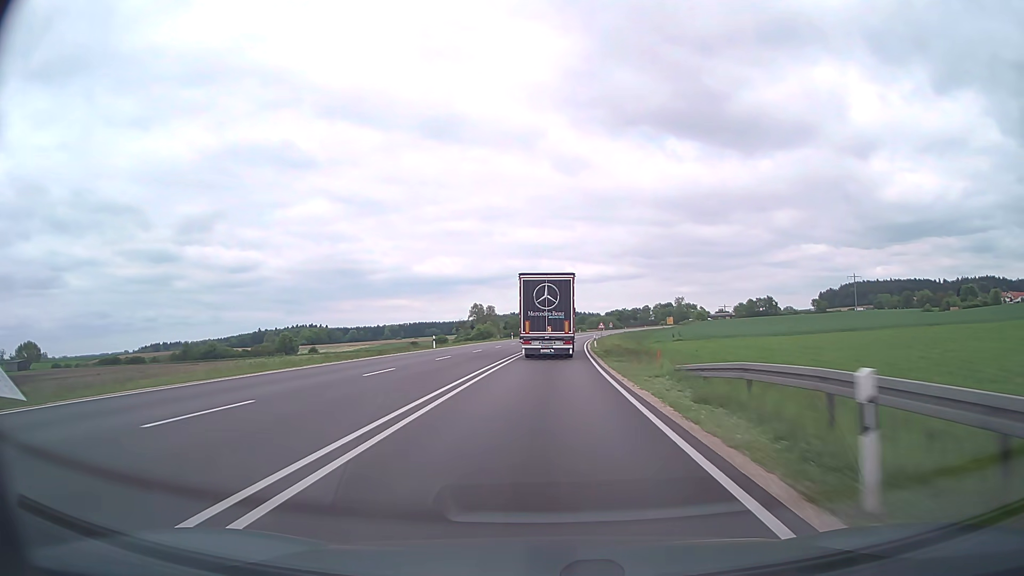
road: trunk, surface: asphalt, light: Day
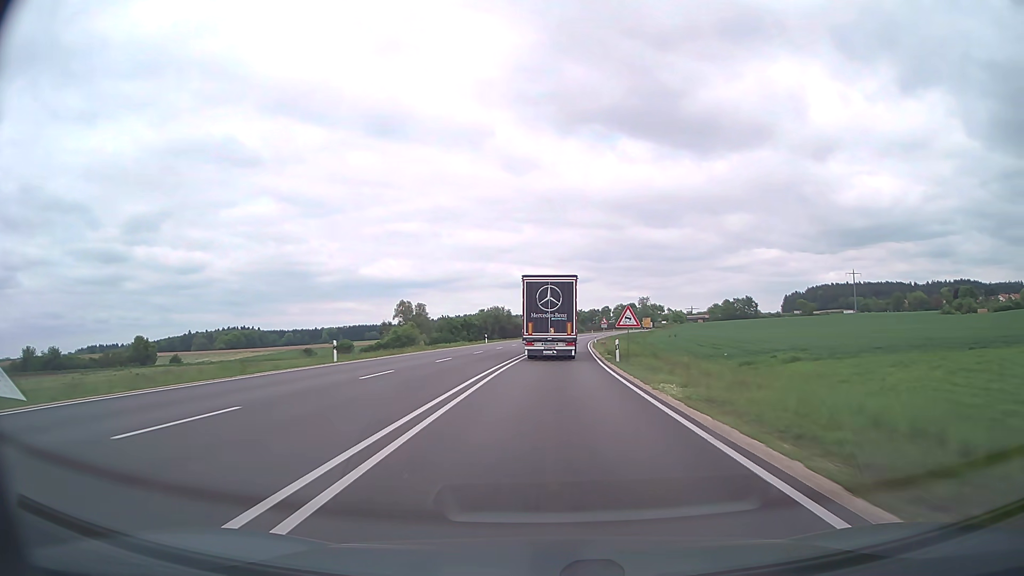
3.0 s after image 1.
(+2.3, +73.0) m; +4°
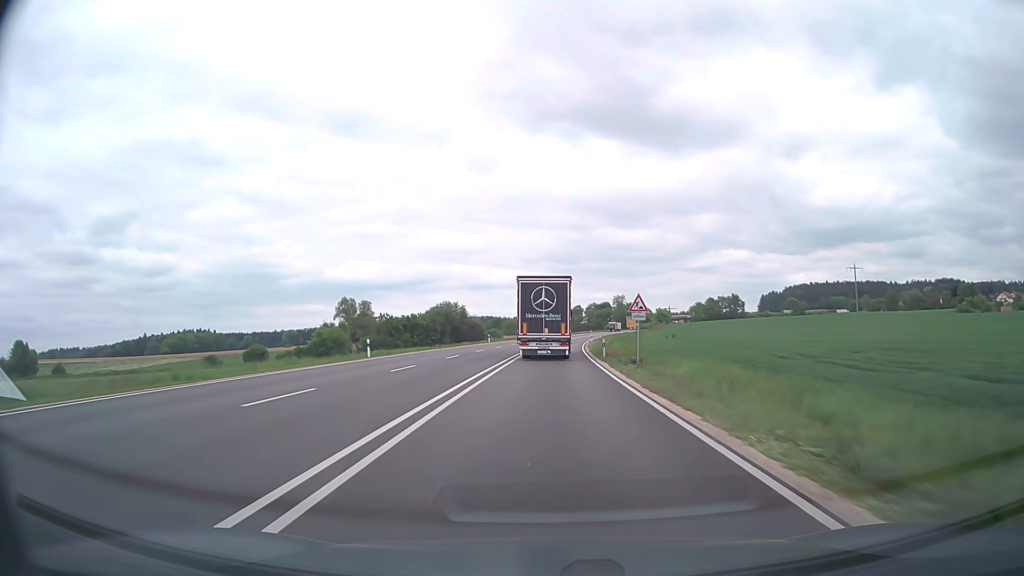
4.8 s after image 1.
(+1.1, +43.5) m; +3°
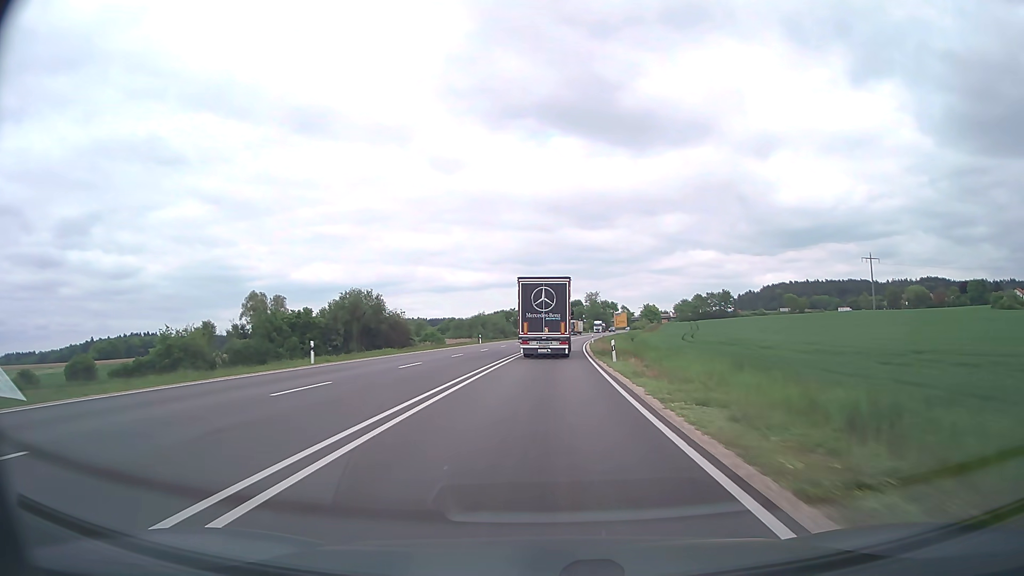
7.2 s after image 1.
(+1.7, +57.7) m; +3°
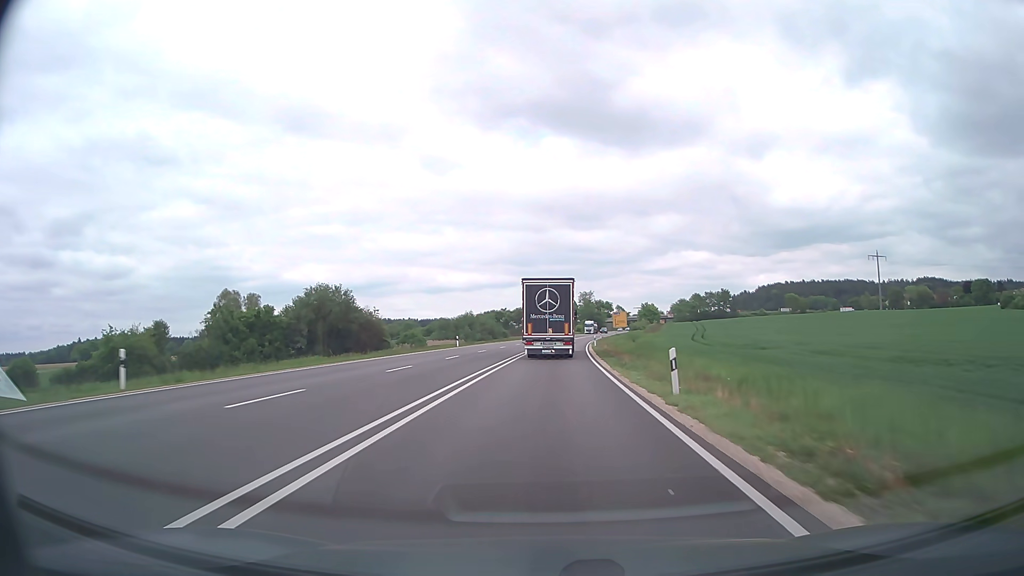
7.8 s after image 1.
(+0.1, +14.4) m; +1°
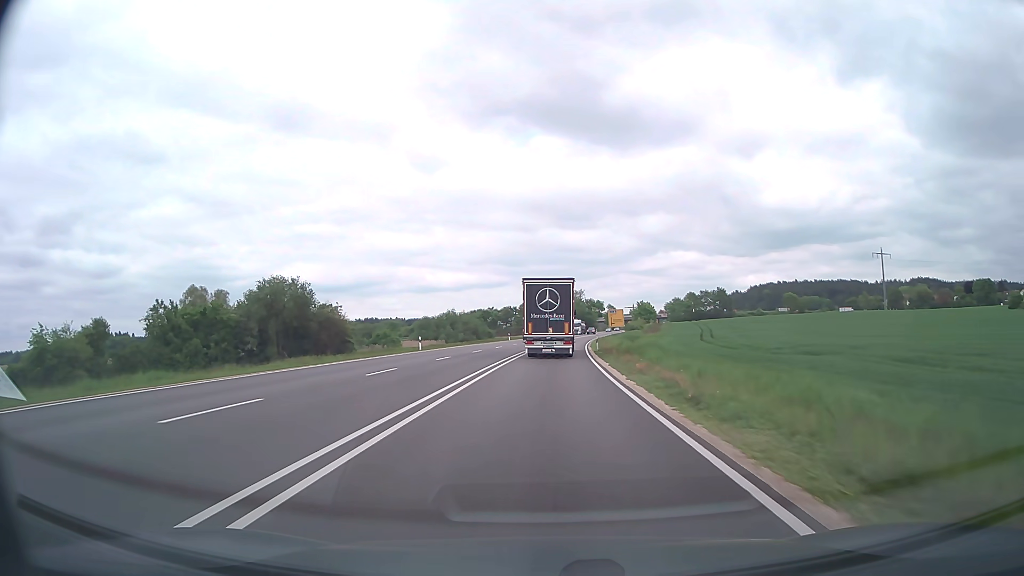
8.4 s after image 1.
(+0.1, +14.4) m; +1°
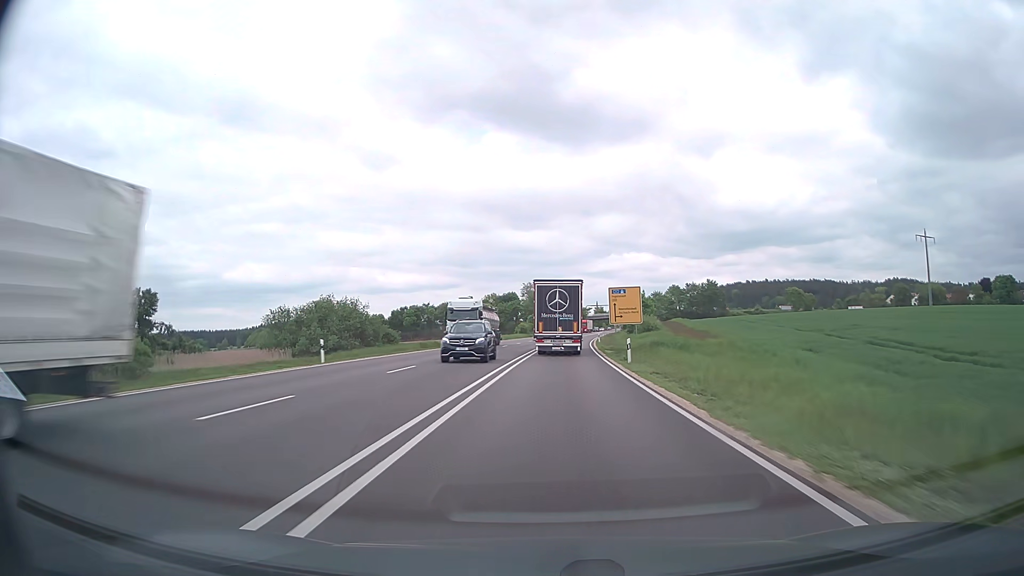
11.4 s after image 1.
(+2.3, +71.4) m; +4°
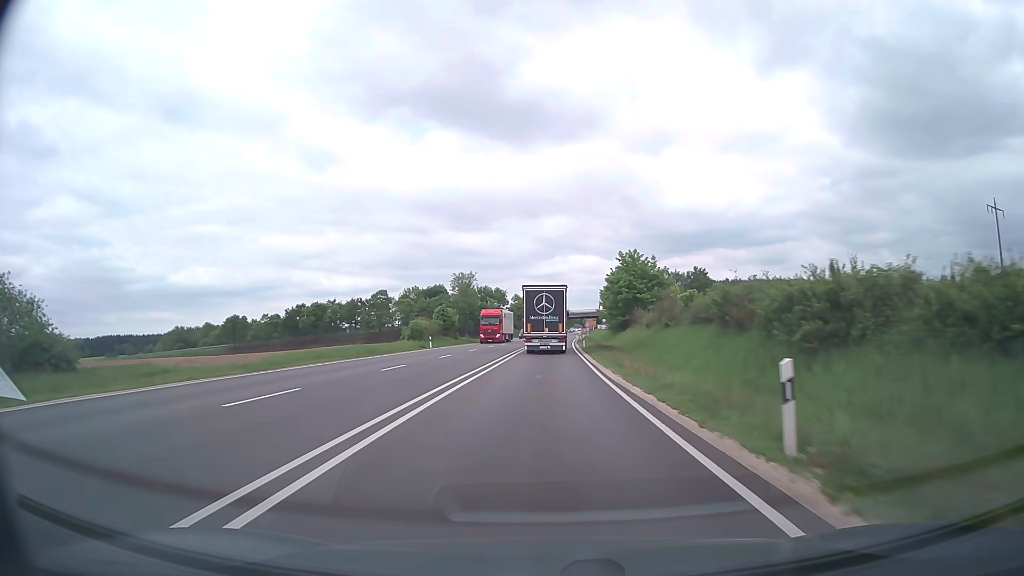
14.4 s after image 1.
(+3.2, +69.5) m; +5°
(0, +10) (0, +20) (0, +30) (+1, +40) (+1, +50) (+1, +60) (+2, +70) (+2, +80) (+3, +90) (+3, +100) m
